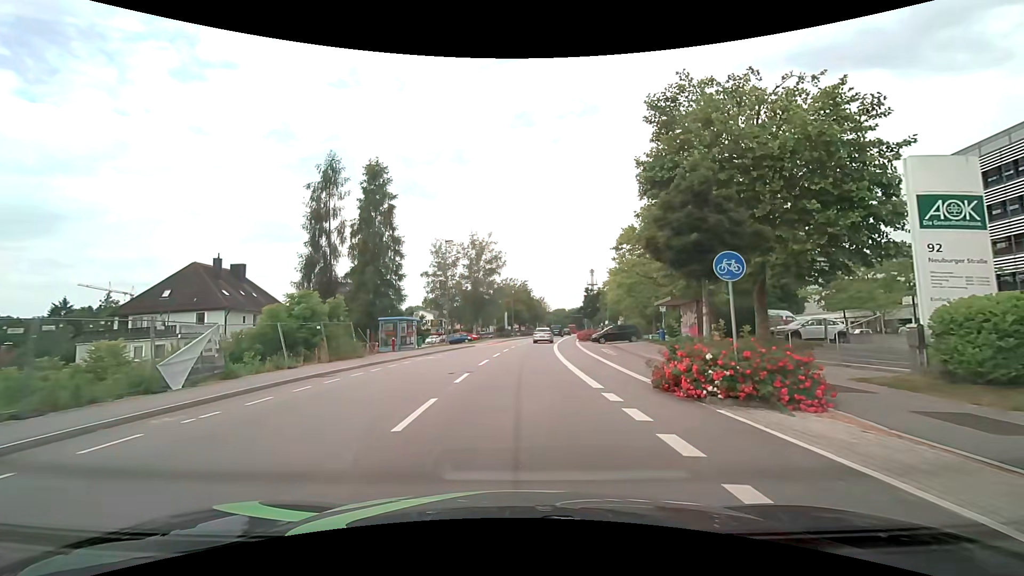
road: tertiary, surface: asphalt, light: Day
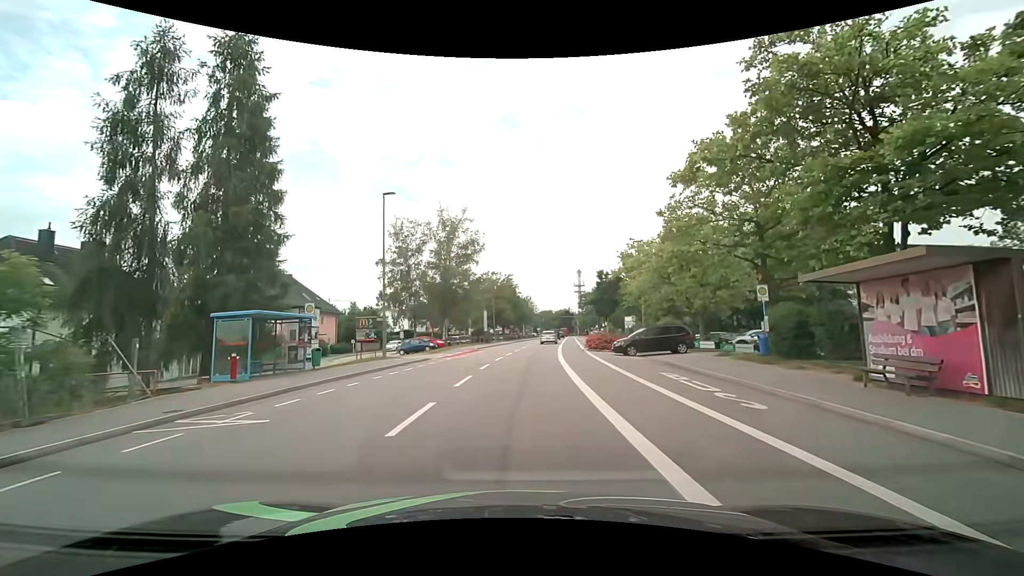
(+0.2, +17.8) m; +2°
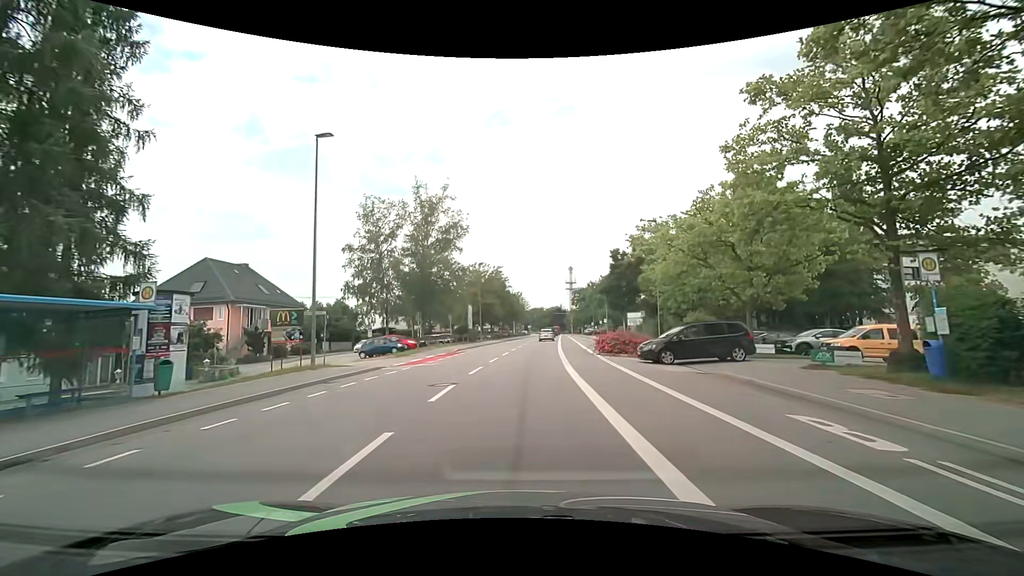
(+0.1, +8.9) m; +2°
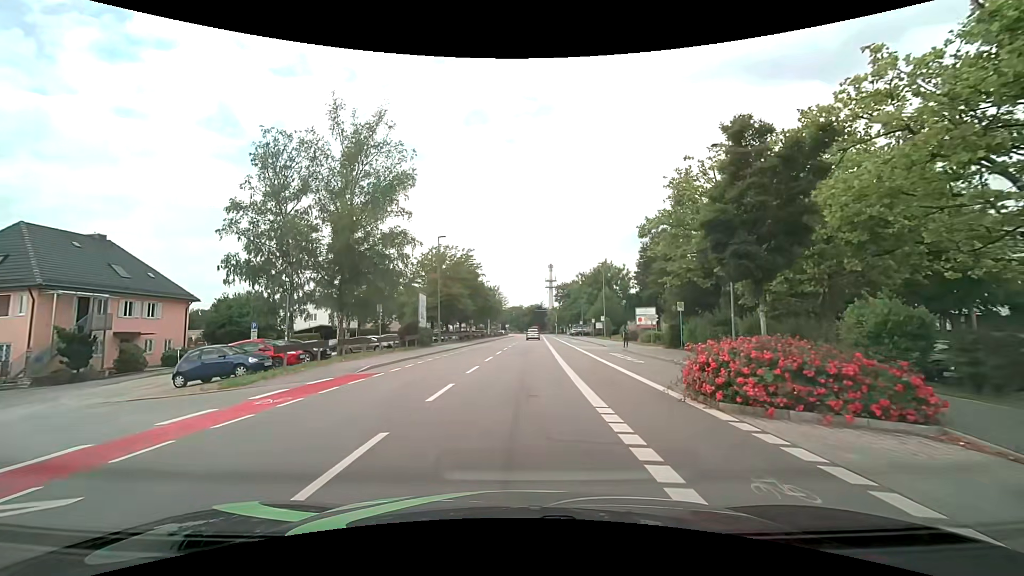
(+0.2, +17.9) m; +2°
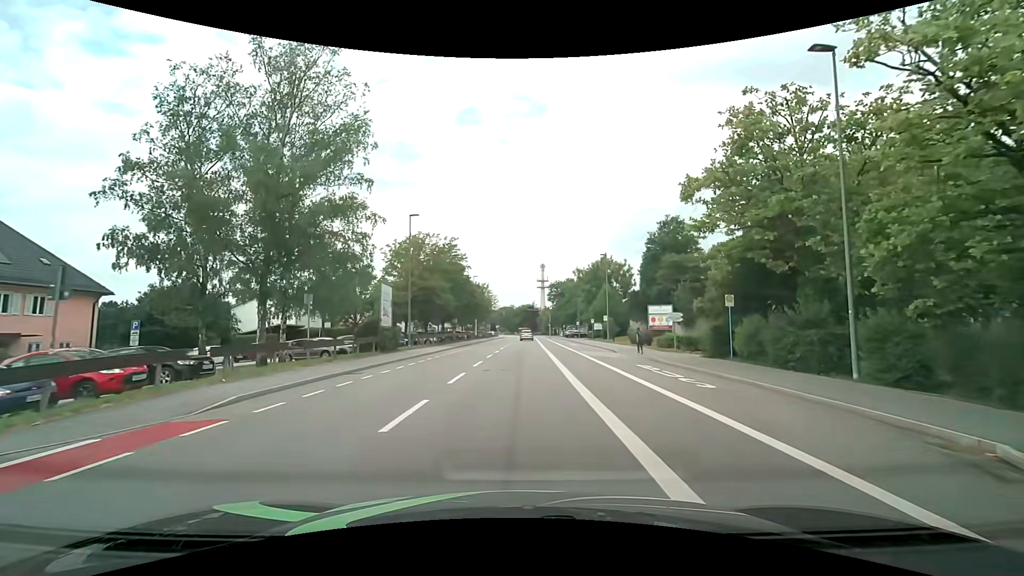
(+0.1, +9.0) m; +1°
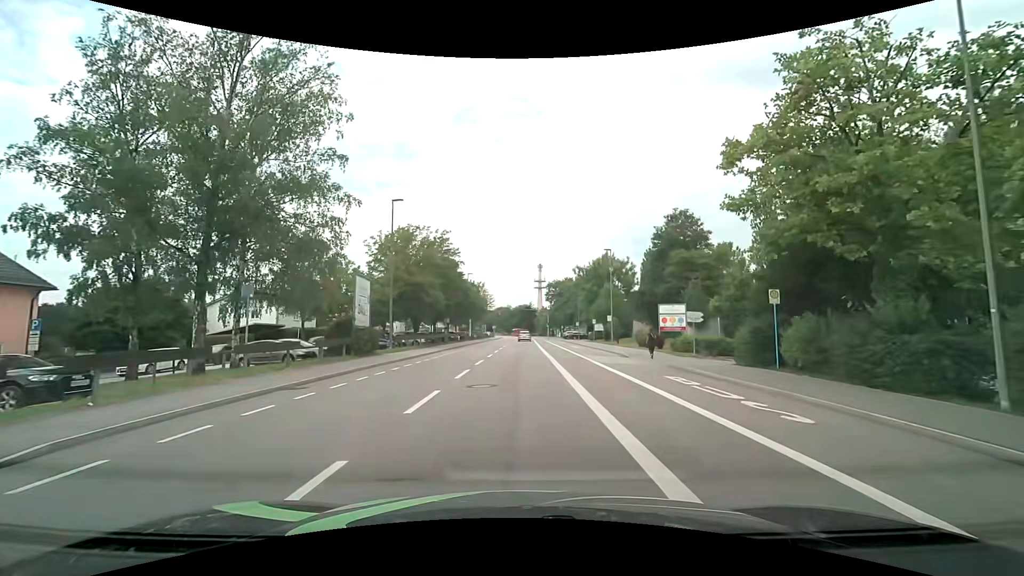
(0.0, +4.5) m; 0°
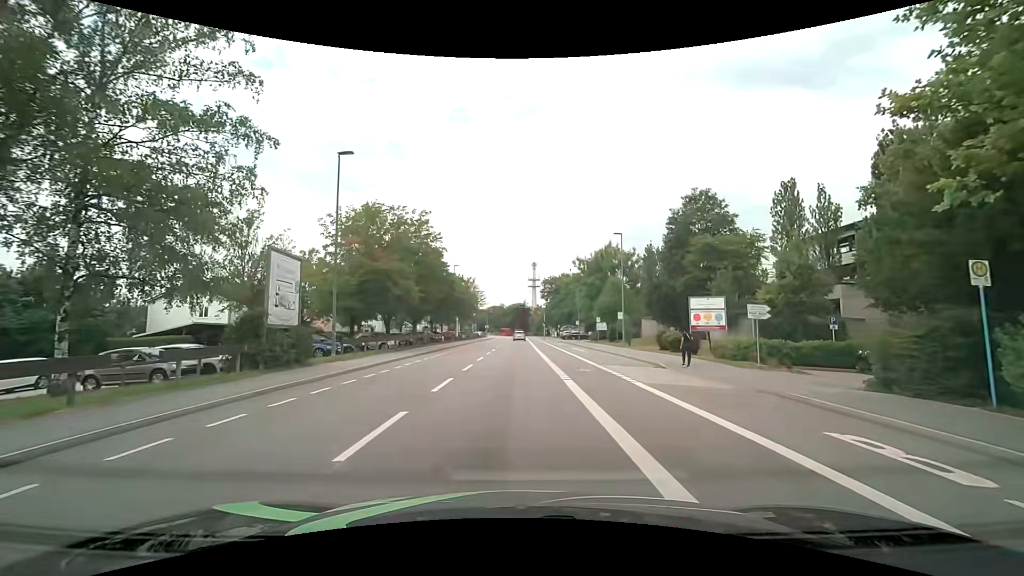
(+0.1, +9.0) m; +1°
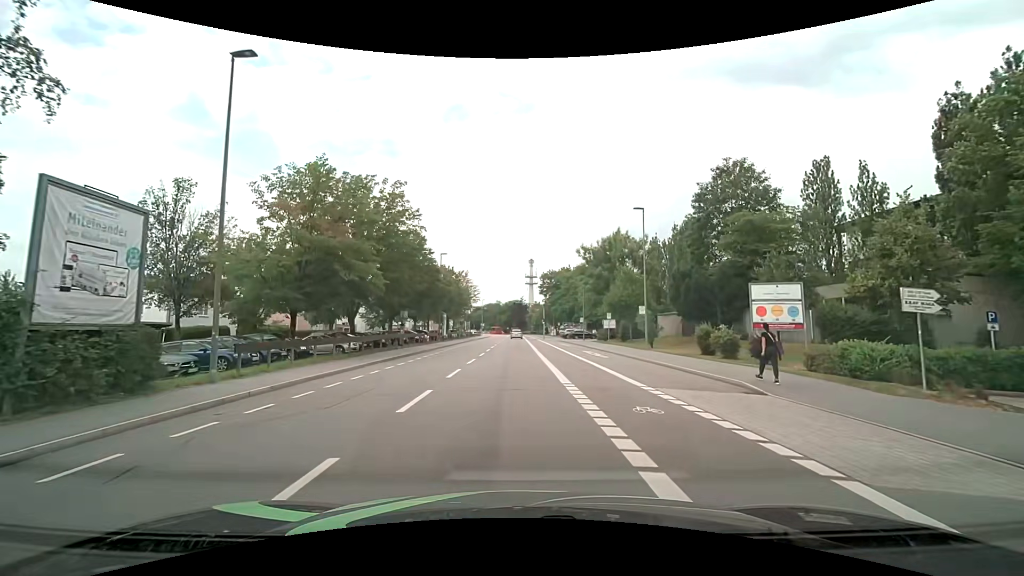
(0.0, +9.0) m; 0°
(0, +10) (0, +20) (0, +30) (0, +40) (0, +50) (-1, +60) (-1, +70) (-1, +80) (-1, +90) (-1, +100) m
